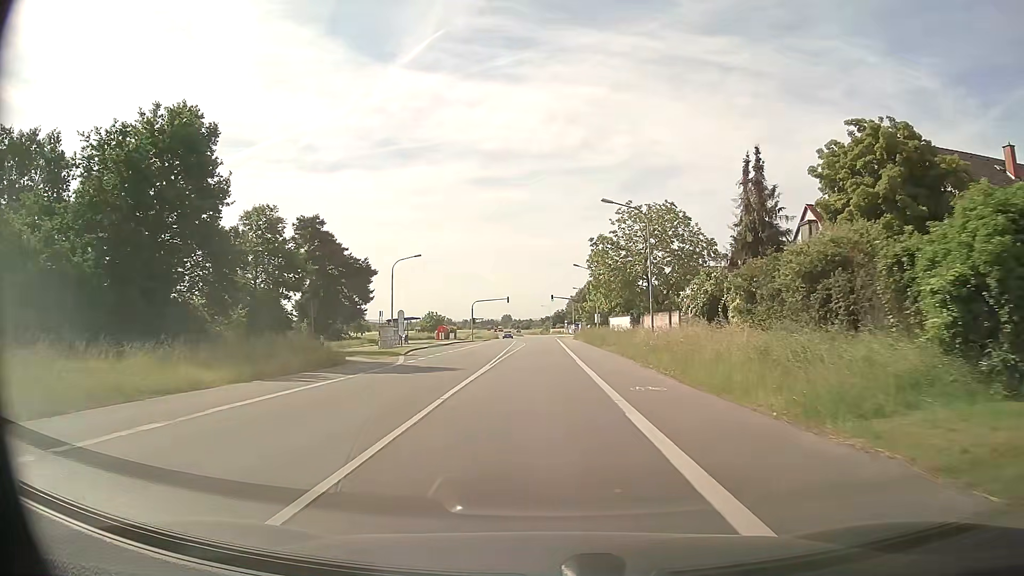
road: primary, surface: asphalt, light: Day
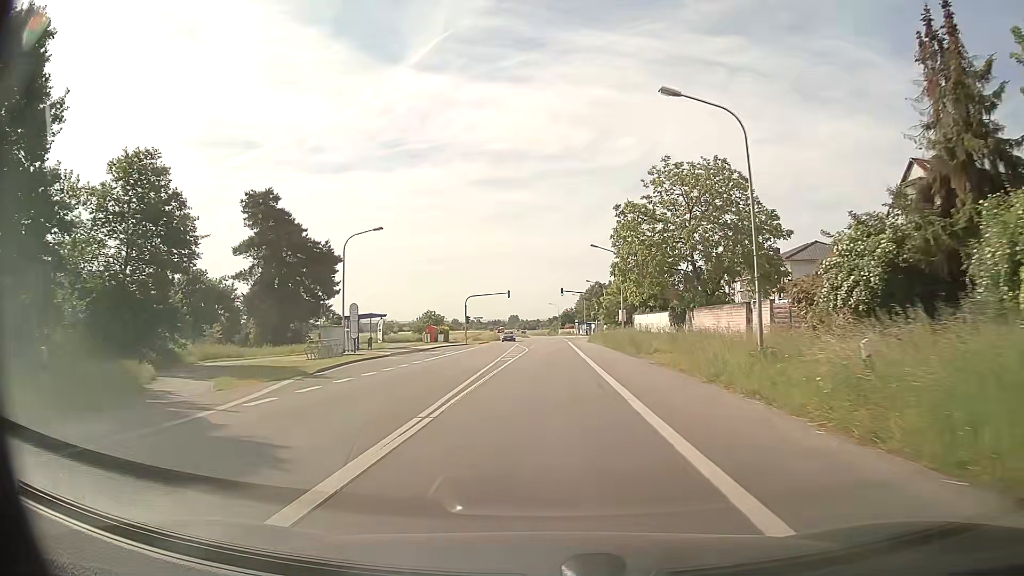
(0.0, +16.2) m; 0°
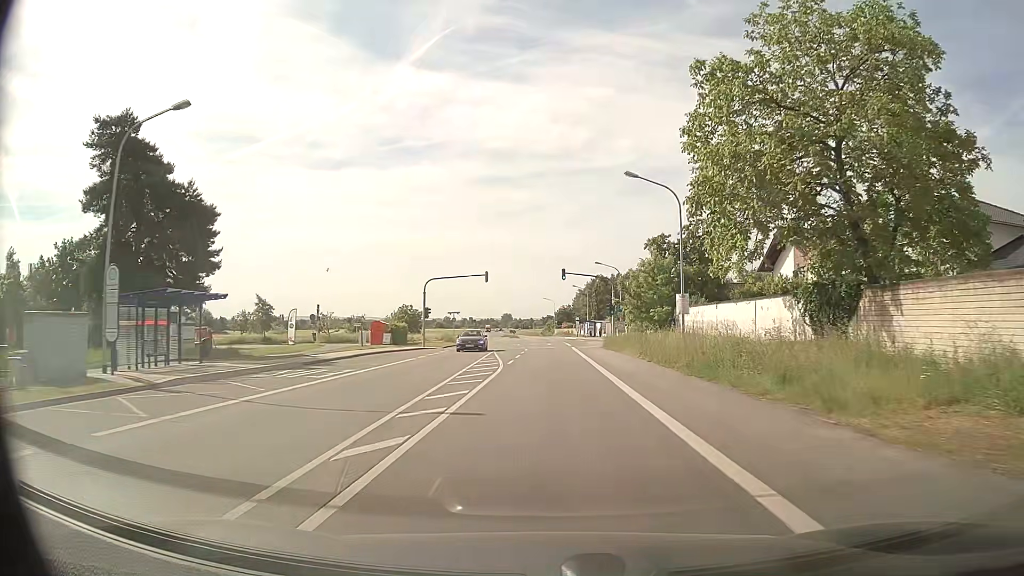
(0.0, +24.5) m; 0°
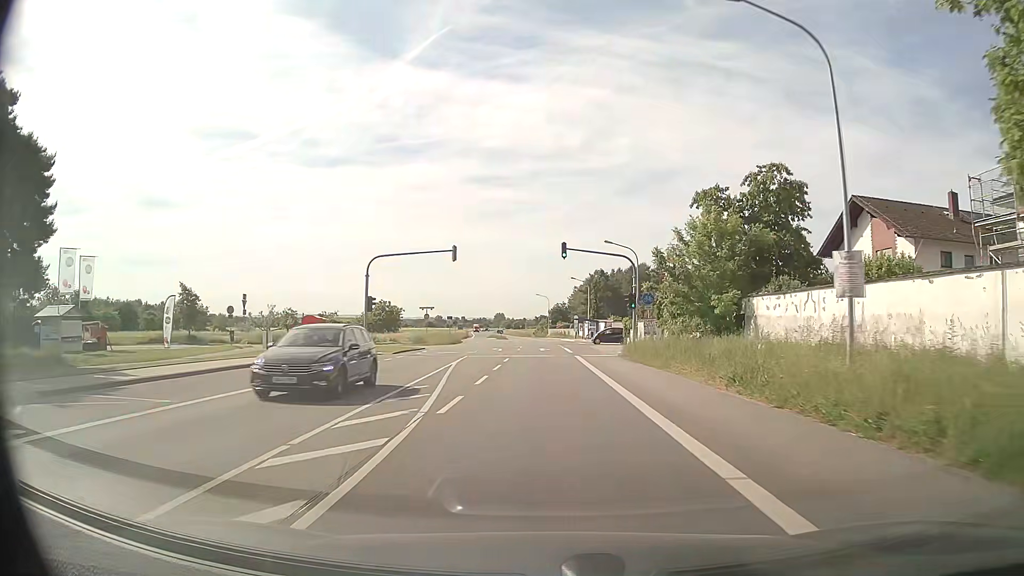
(+0.1, +16.4) m; +1°
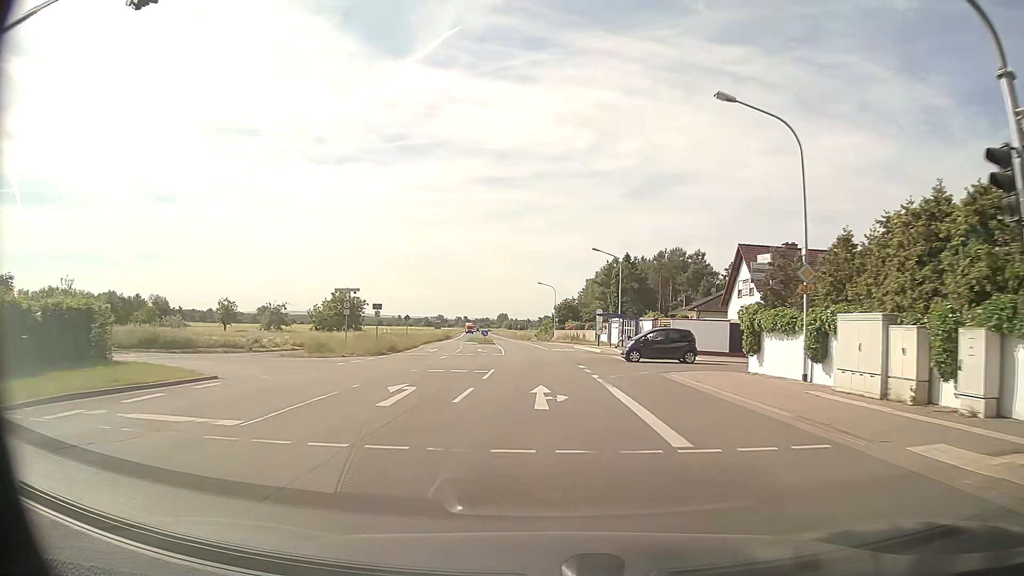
(0.0, +32.2) m; 0°
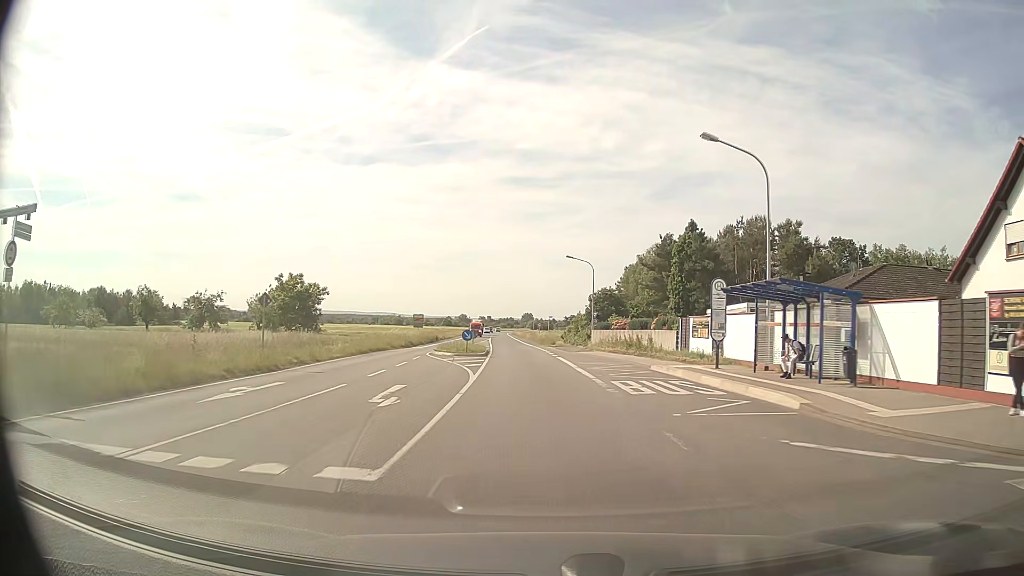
(-0.4, +32.2) m; -2°
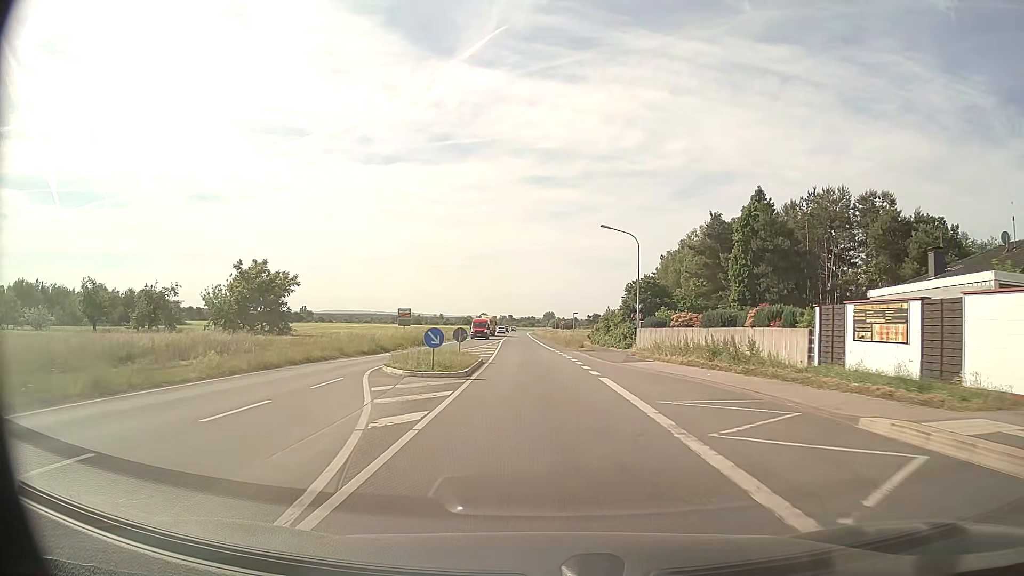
(-0.2, +16.4) m; -2°
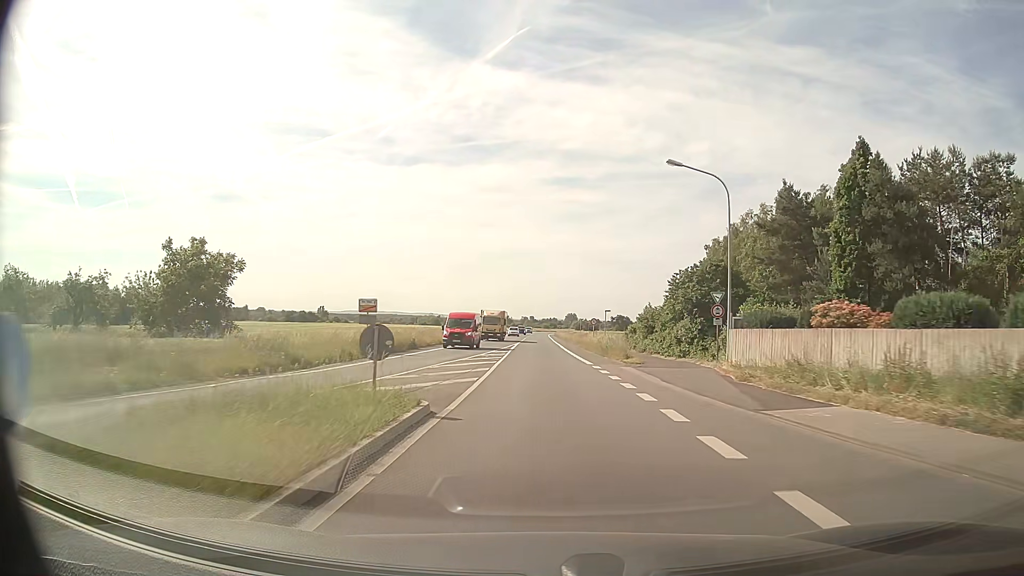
(-0.3, +16.7) m; -2°
(0, +10) (0, +20) (0, +30) (0, +40) (-1, +50) (-1, +60) (-1, +70) (-1, +80) (-1, +90) (-1, +100) m
